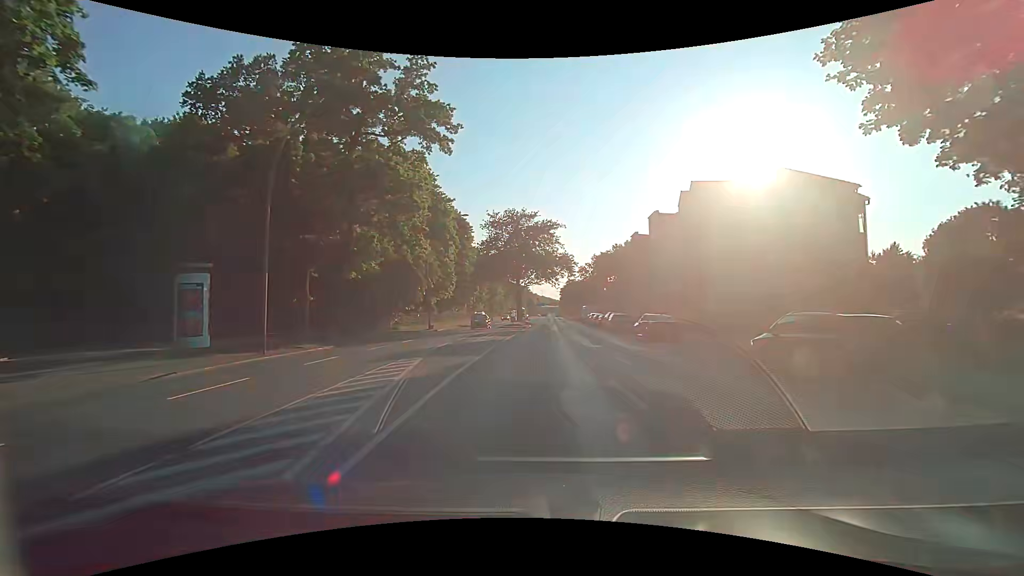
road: primary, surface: asphalt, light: Day
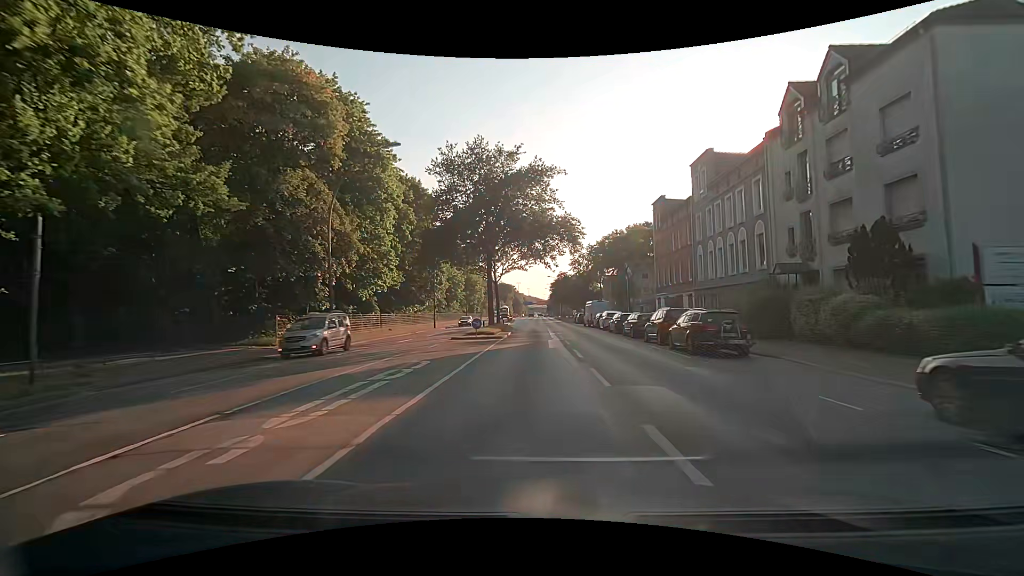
(+0.1, +22.9) m; +1°
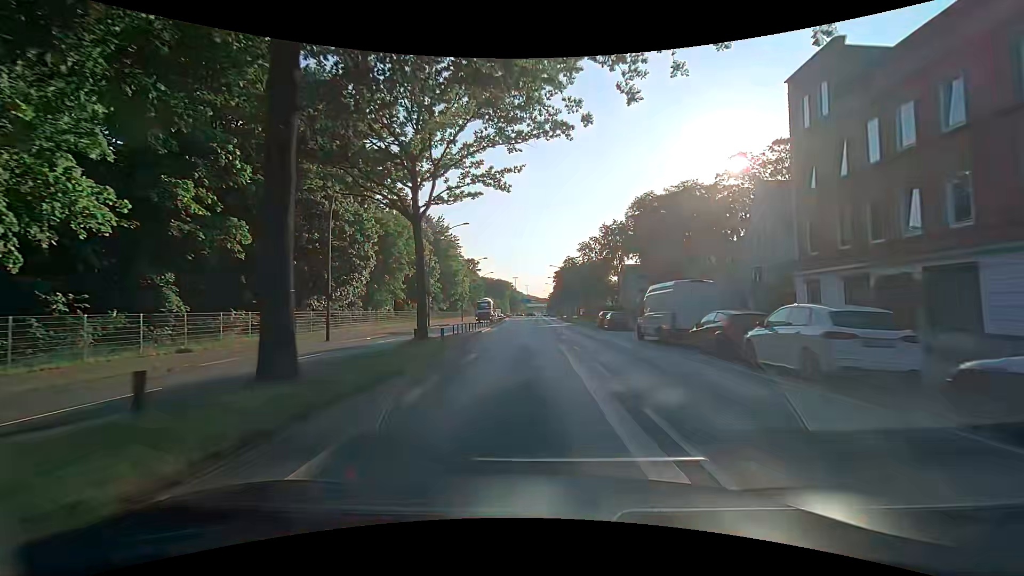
(+0.4, +30.4) m; 0°
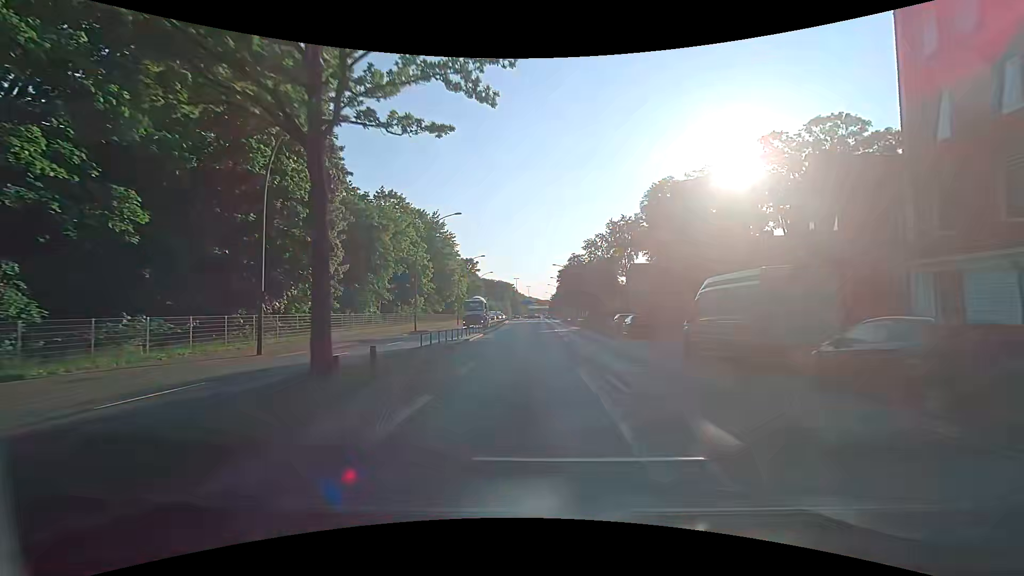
(0.0, +7.6) m; +1°
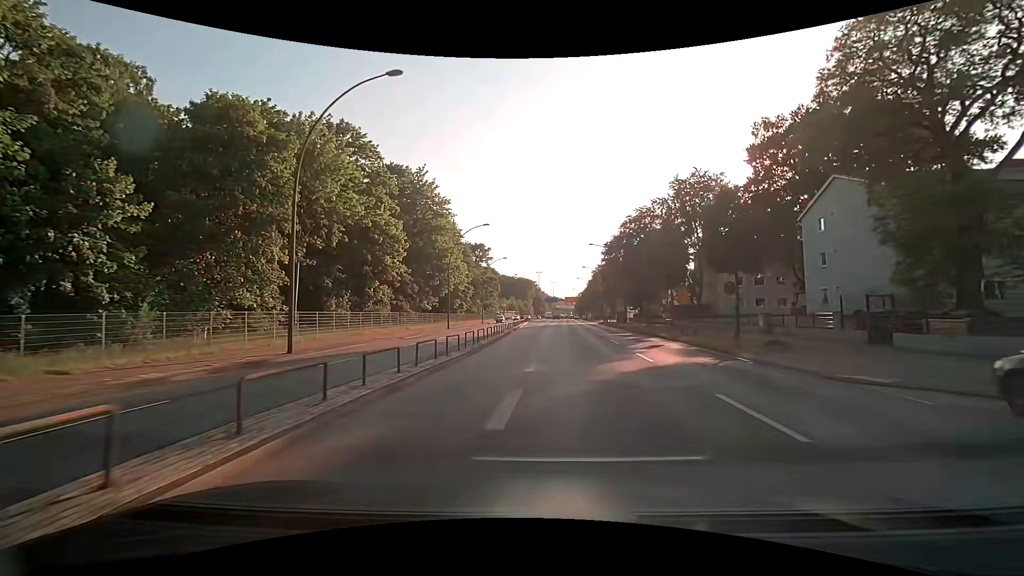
(-0.9, +30.2) m; -3°
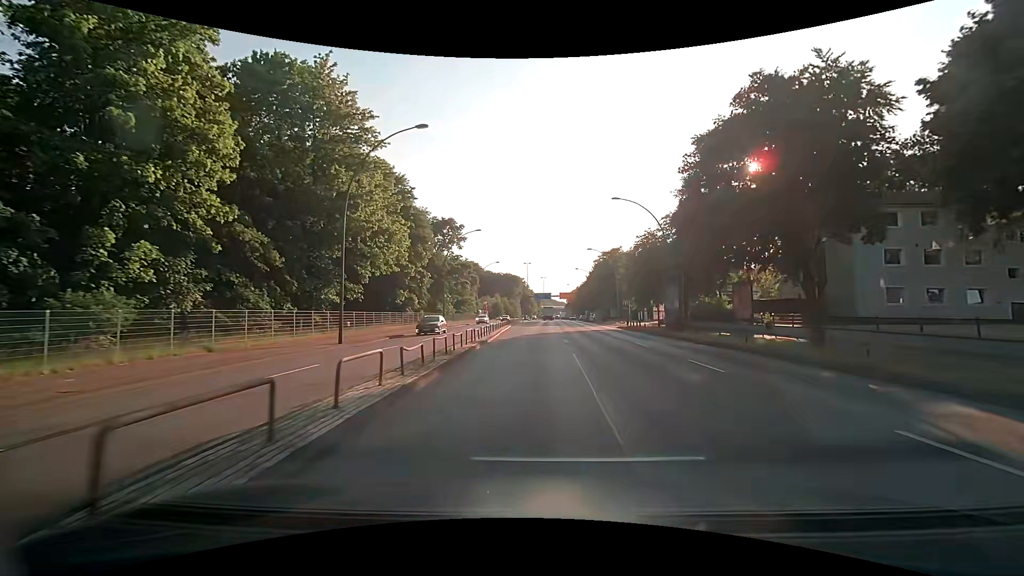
(0.0, +30.1) m; +1°
(0, +10) (0, +20) (+1, +30) (+1, +40) (+1, +50) (+2, +60) (+2, +70) (+3, +80) (+3, +90) (+3, +100) m
